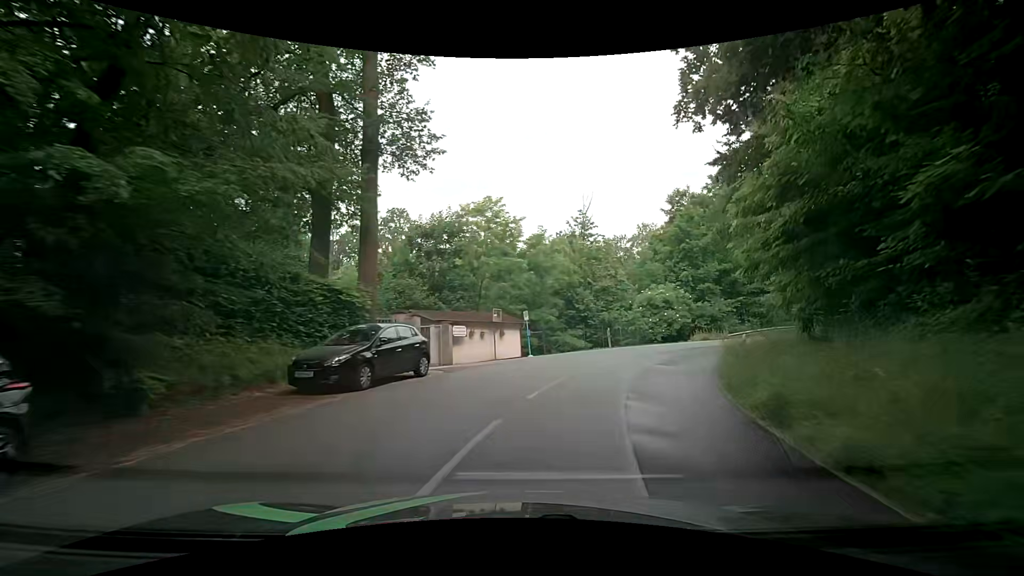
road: tertiary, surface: asphalt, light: Day
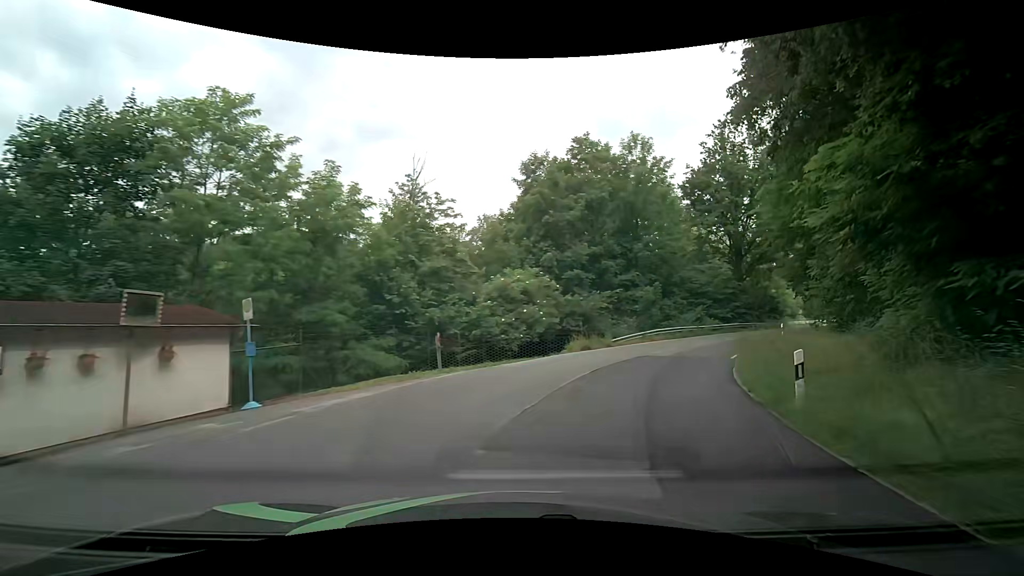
(+2.9, +15.7) m; +21°
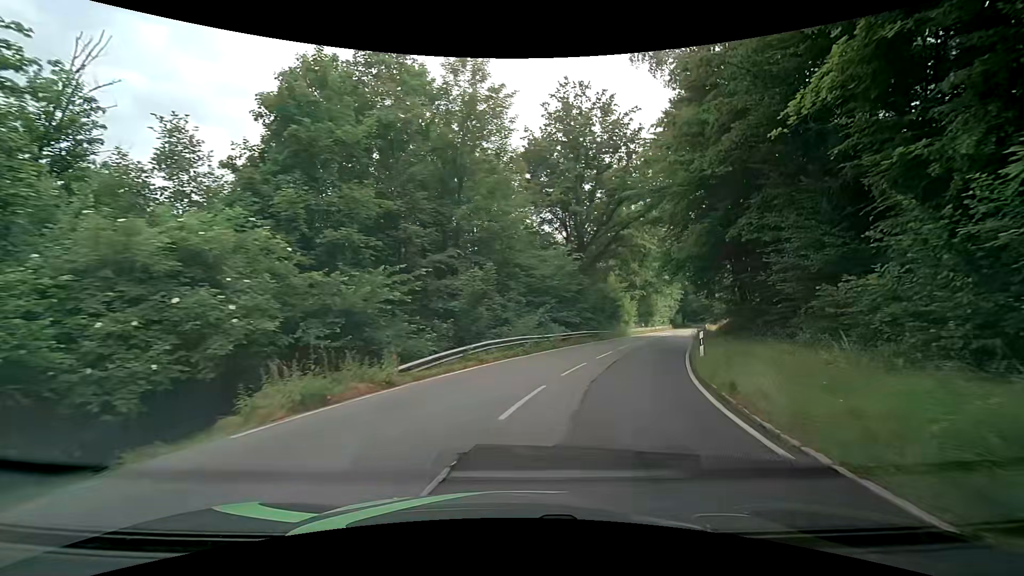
(+2.7, +15.7) m; +20°
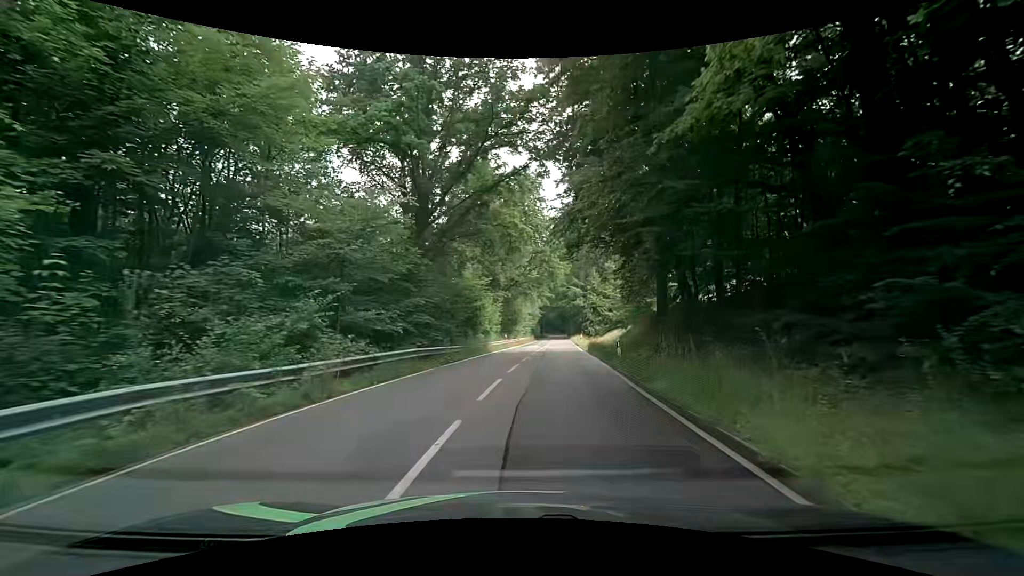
(+2.7, +15.7) m; +17°
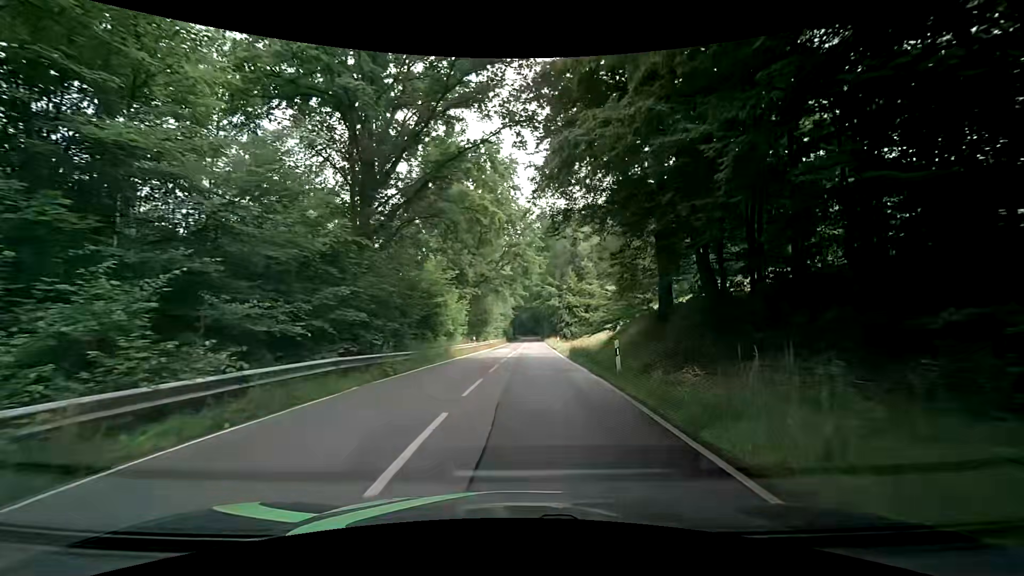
(+0.1, +5.3) m; +4°
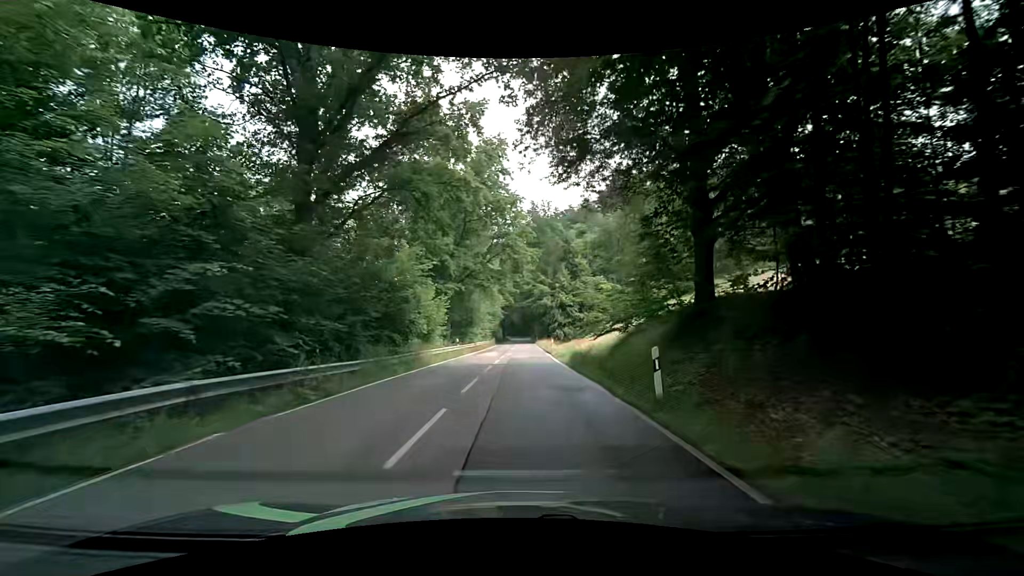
(0.0, +5.3) m; +1°
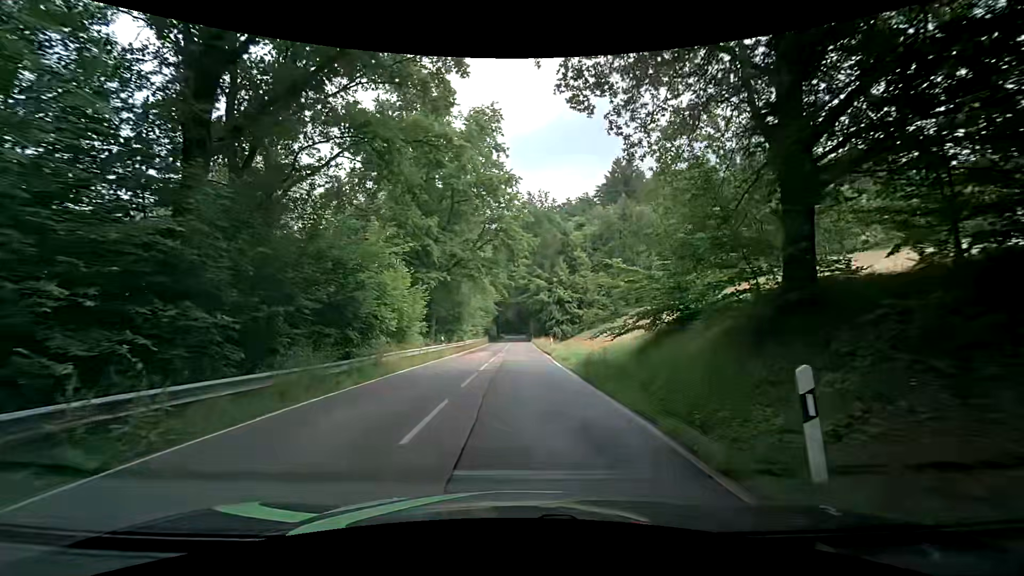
(0.0, +5.2) m; +2°
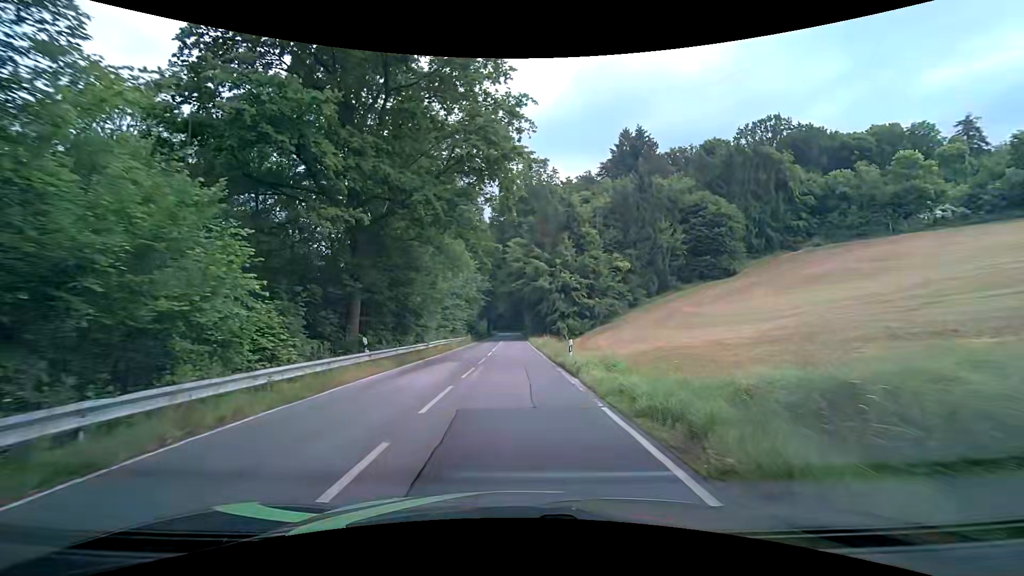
(0.0, +16.3) m; +1°
(0, +10) (0, +20) (0, +30) (-1, +40) (-1, +50) (-1, +60) (-2, +70) (-2, +80) (-3, +90) (-3, +100) m
